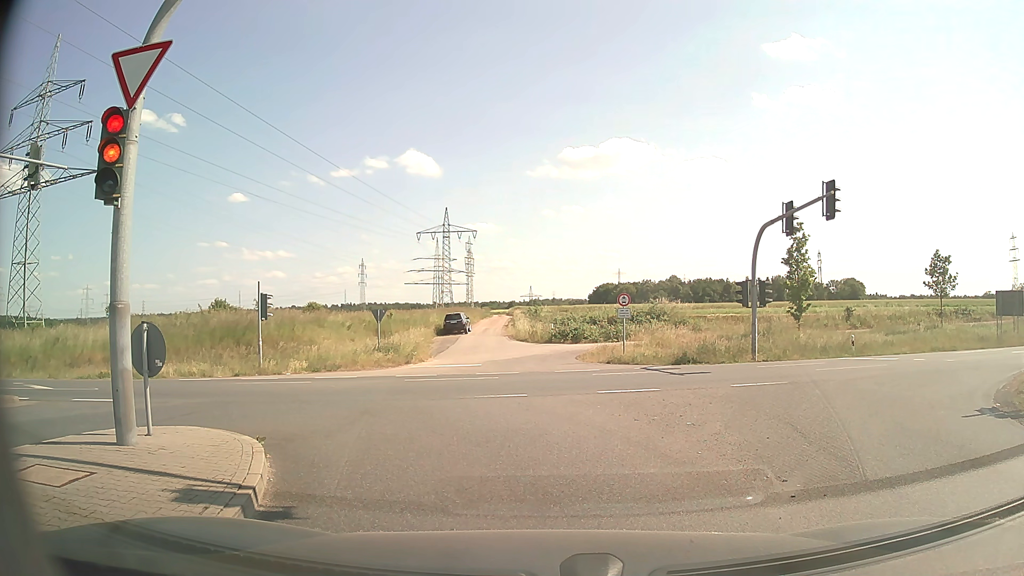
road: secondary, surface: asphalt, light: Day
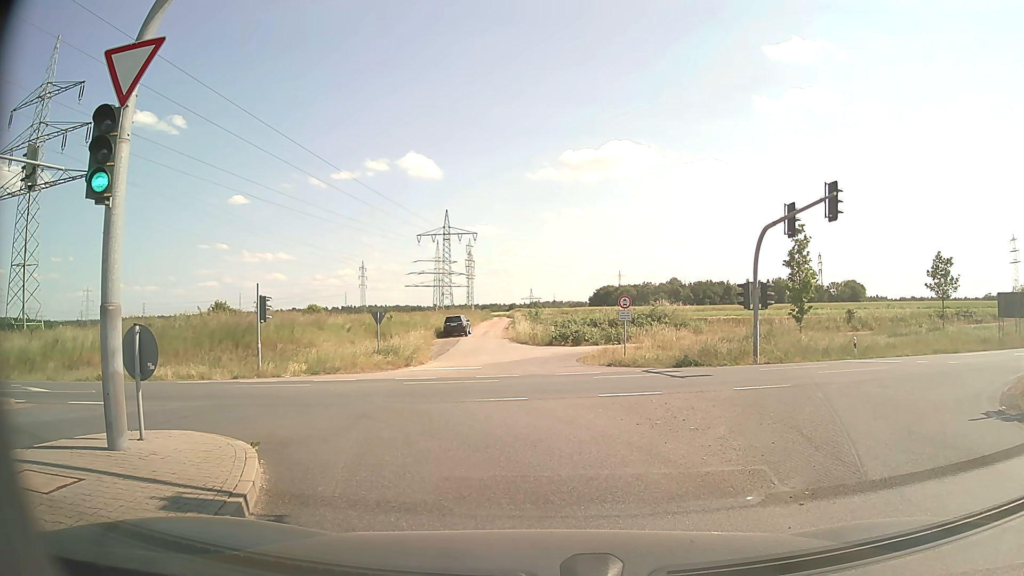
(0.0, +0.2) m; 0°
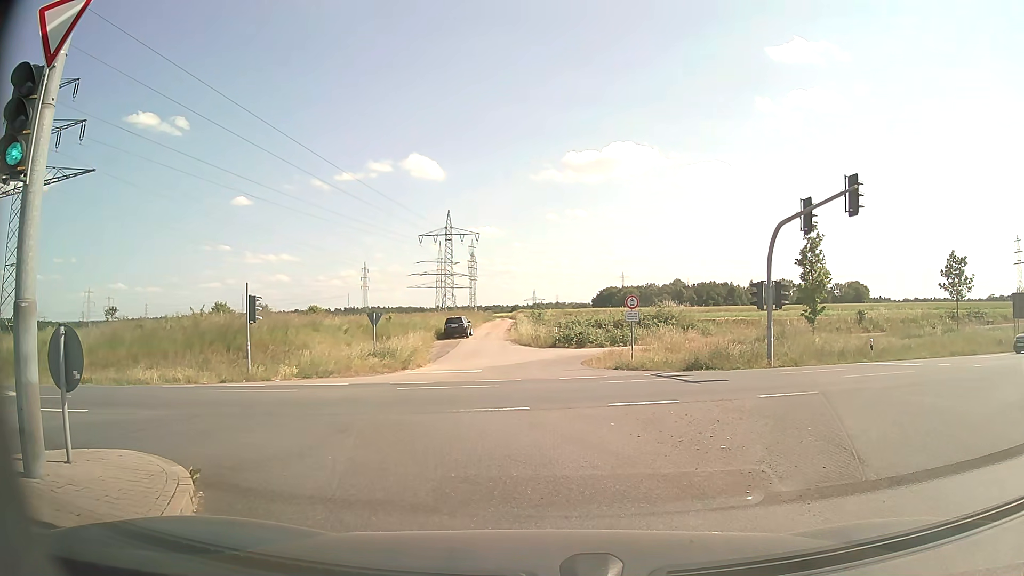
(0.0, +1.6) m; -1°
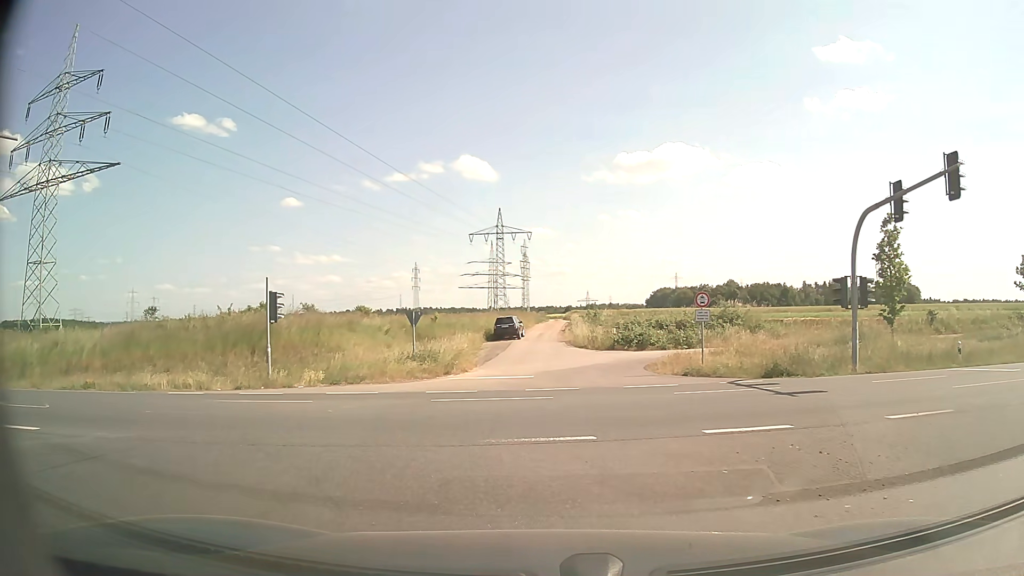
(-0.1, +3.5) m; -5°
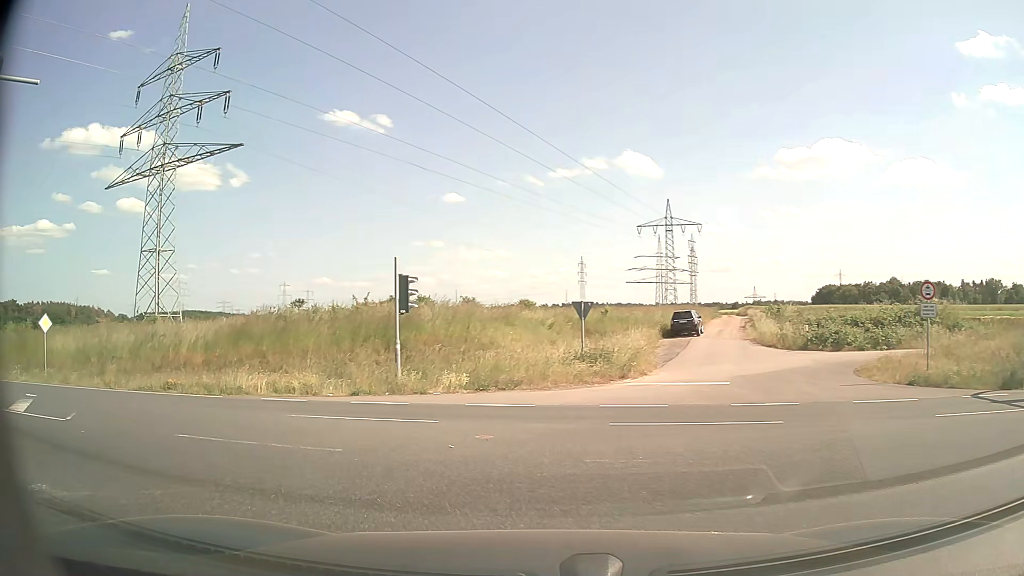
(-0.6, +5.2) m; -14°
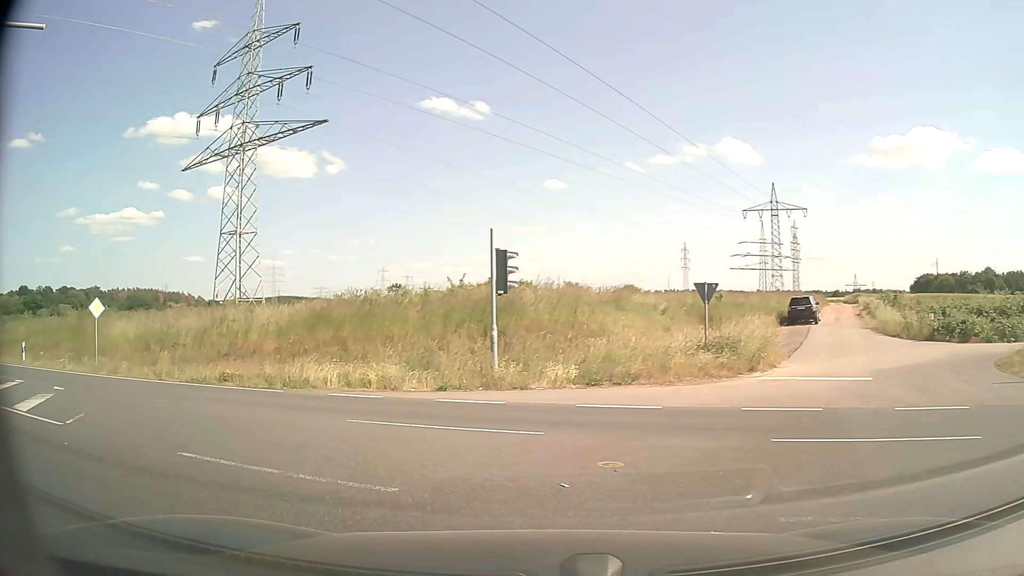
(-0.2, +3.0) m; -10°
(-2, +10) (-10, +16) (-19, +20) (-28, +24) (-38, +27) (-47, +31) (-56, +34) (-66, +38) (-75, +42) (-84, +46) m
